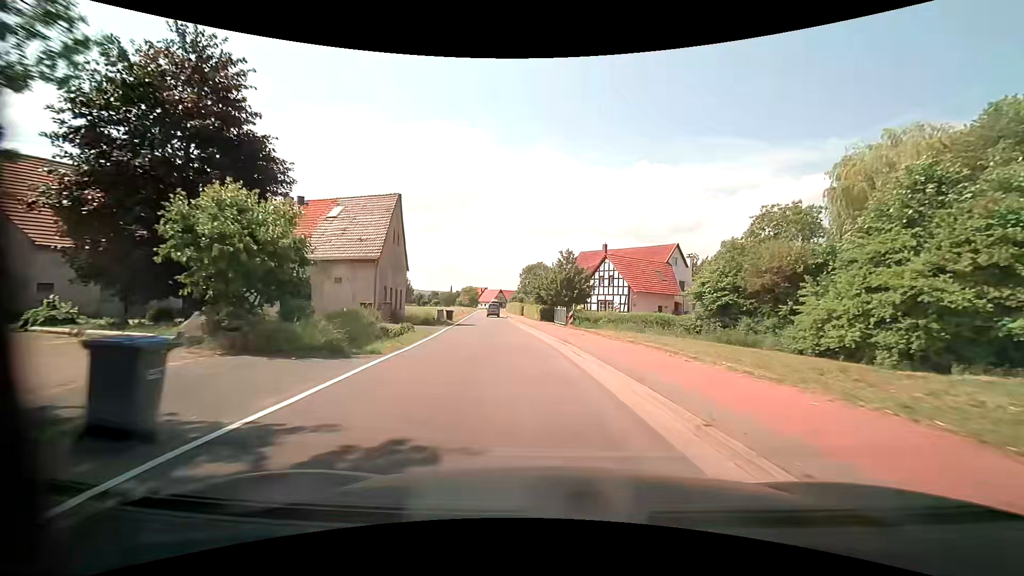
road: tertiary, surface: asphalt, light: Day
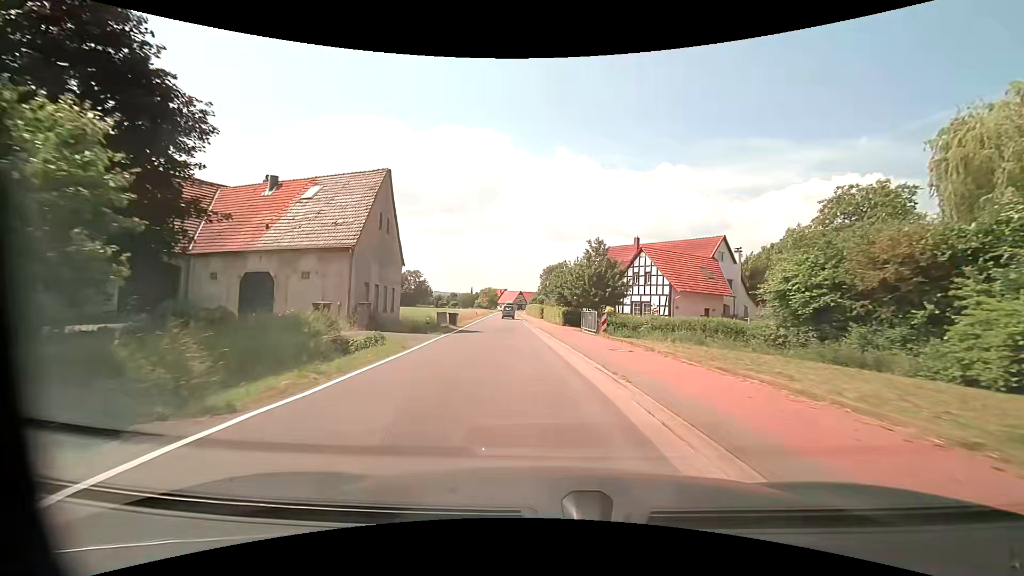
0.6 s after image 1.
(-0.1, +7.8) m; -2°
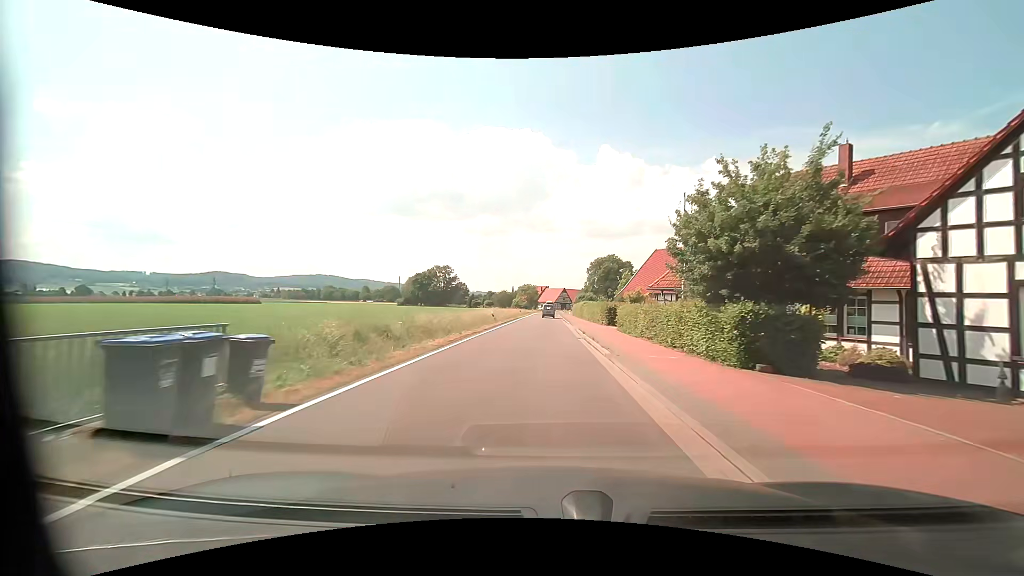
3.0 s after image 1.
(-2.1, +31.0) m; -5°
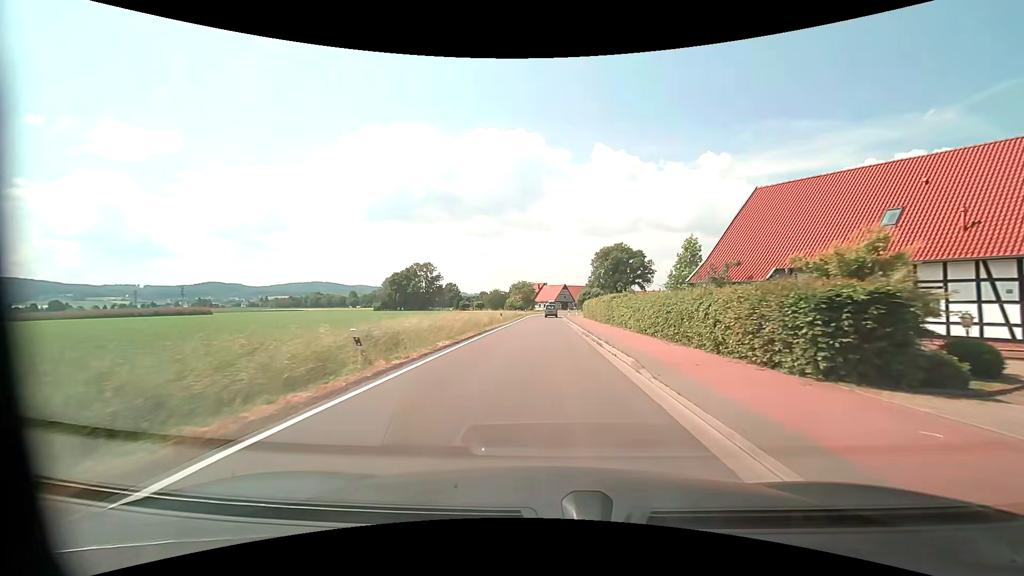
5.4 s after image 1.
(-0.1, +31.2) m; 0°
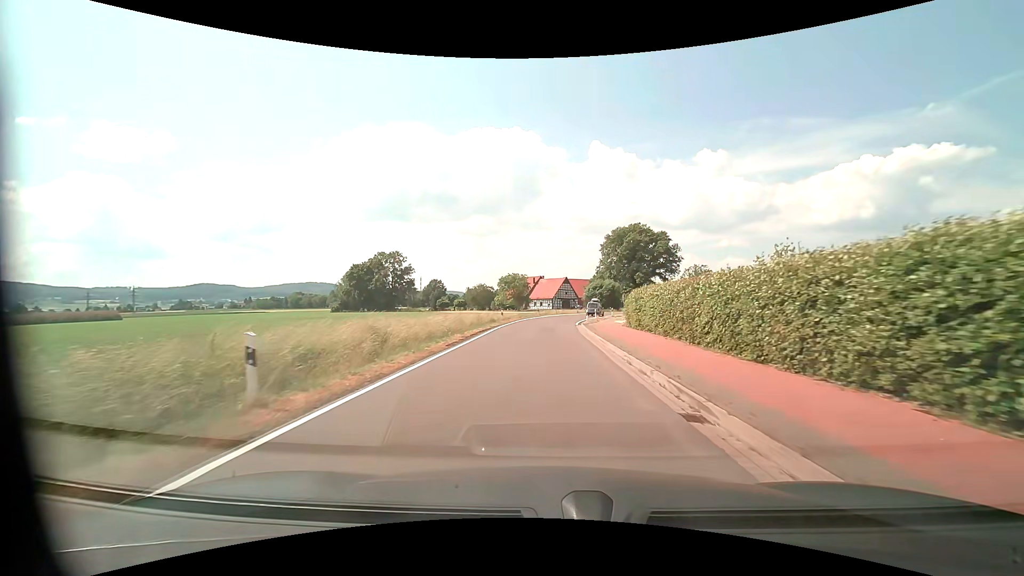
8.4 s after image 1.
(+0.2, +39.0) m; 0°
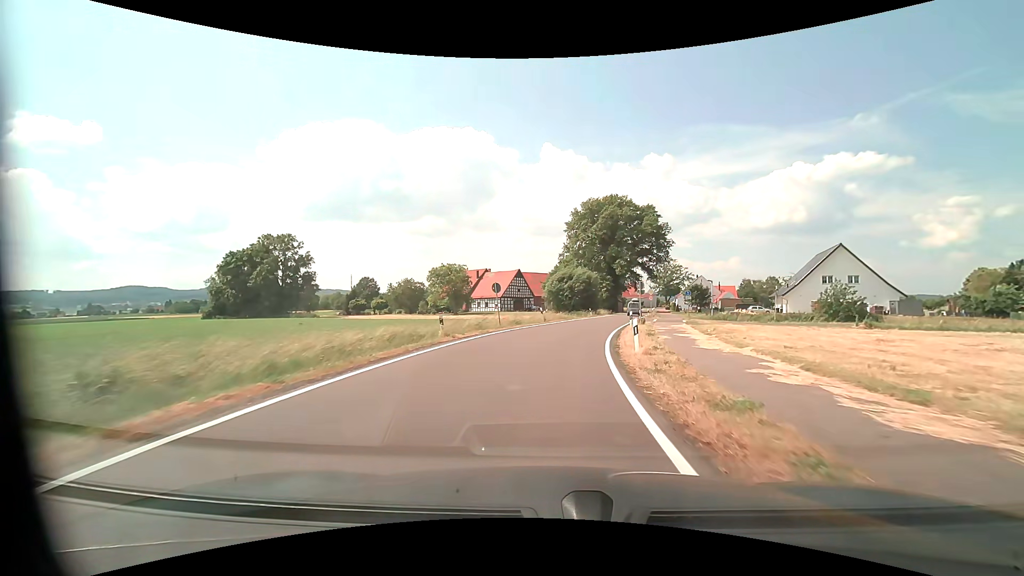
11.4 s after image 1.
(+1.2, +39.0) m; +6°
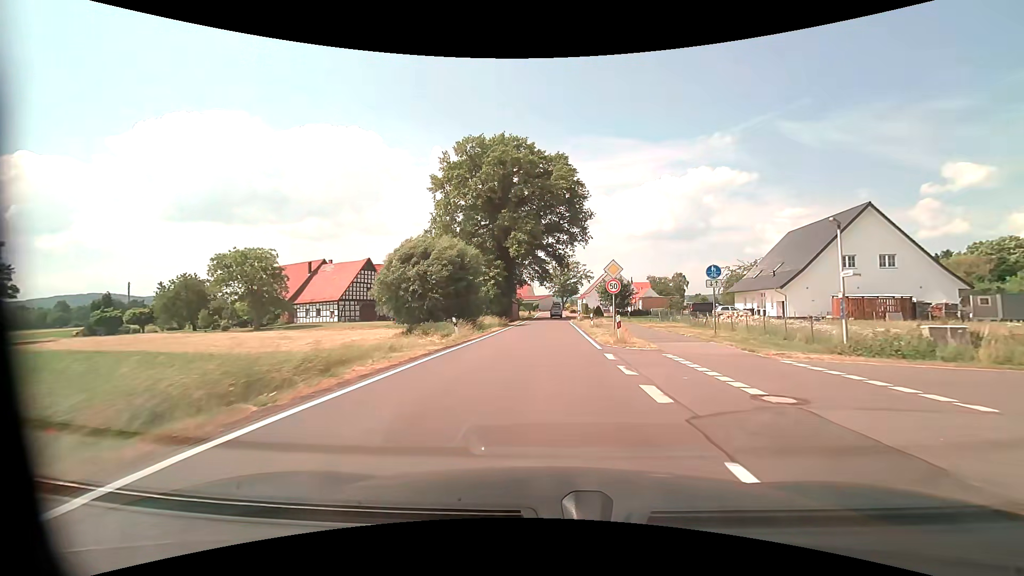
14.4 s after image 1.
(+4.1, +38.6) m; +12°
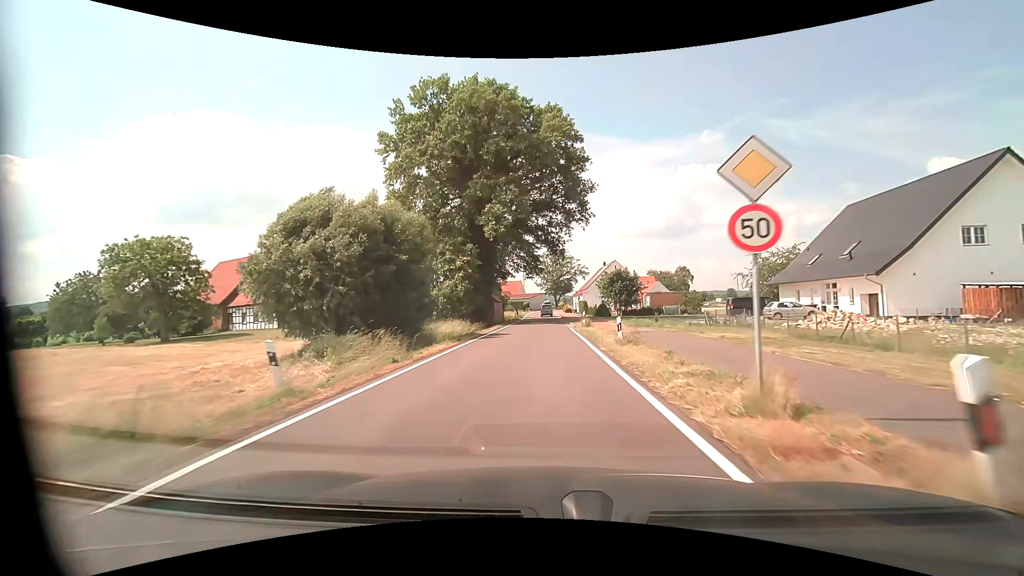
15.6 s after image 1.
(+0.3, +15.5) m; +1°
(0, +10) (0, +20) (0, +30) (0, +40) (0, +50) (0, +60) (0, +70) (0, +80) (0, +90) (0, +100) m
